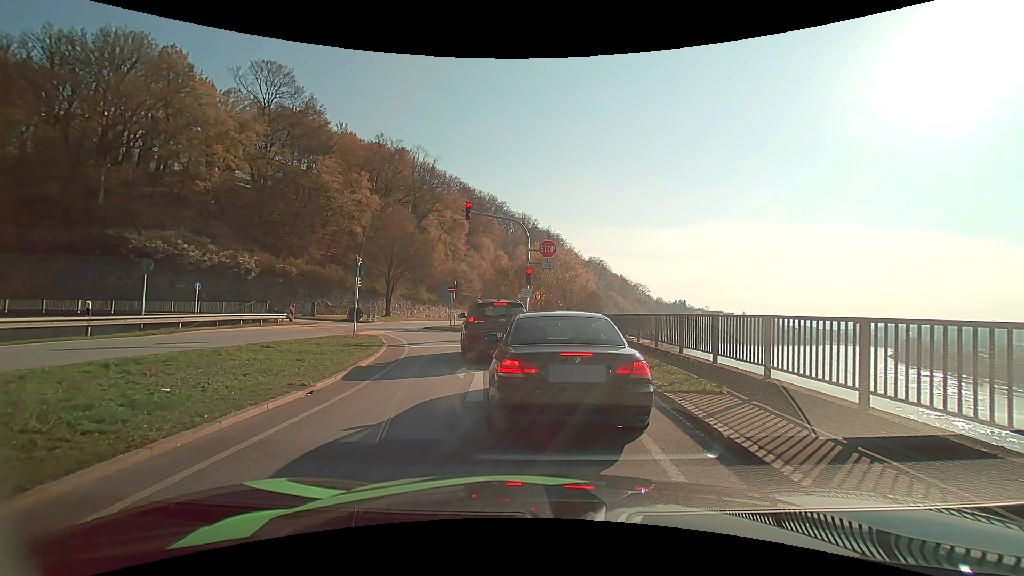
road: primary_link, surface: asphalt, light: Day
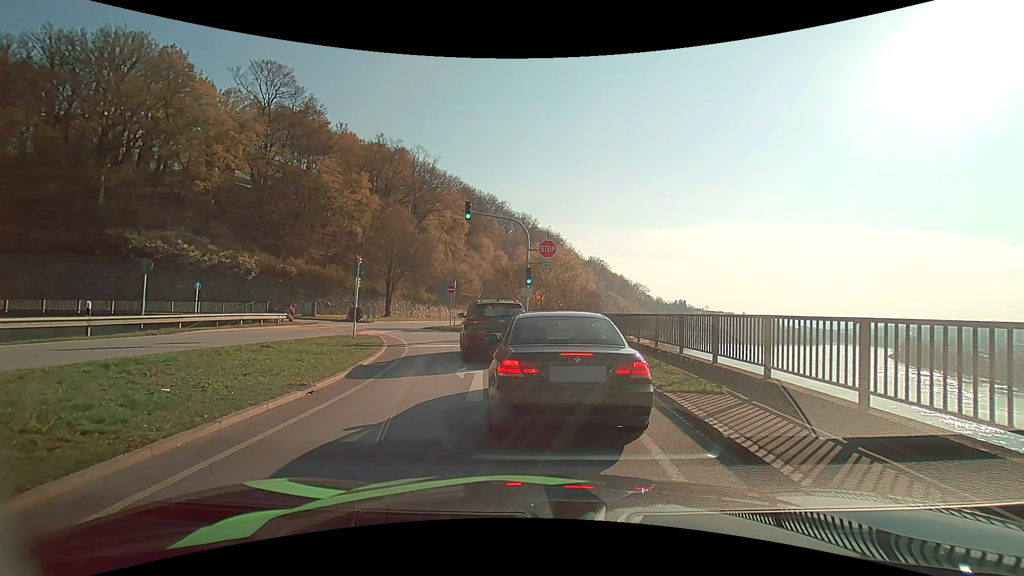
(0.0, 0.0) m; 0°
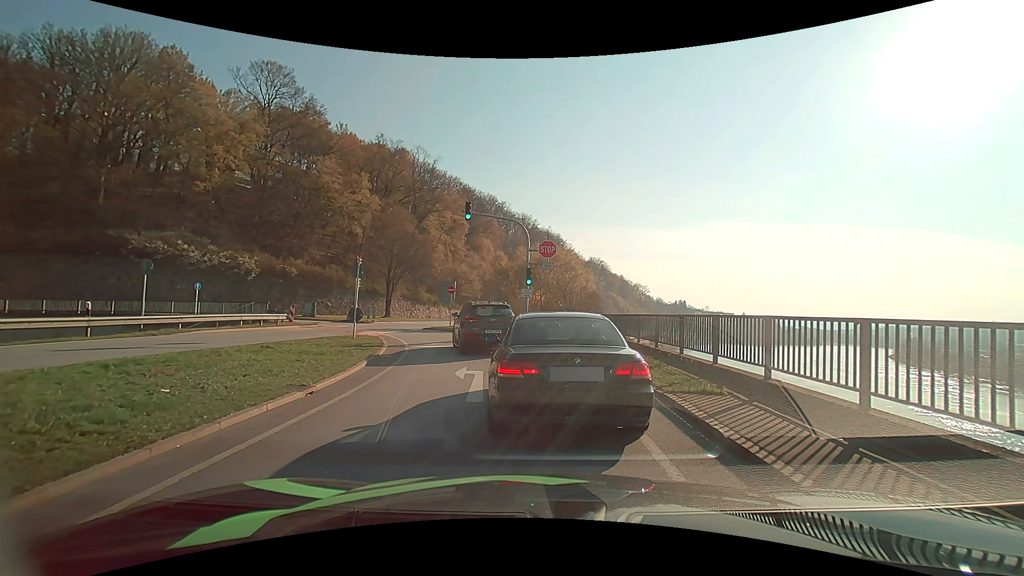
(0.0, 0.0) m; 0°
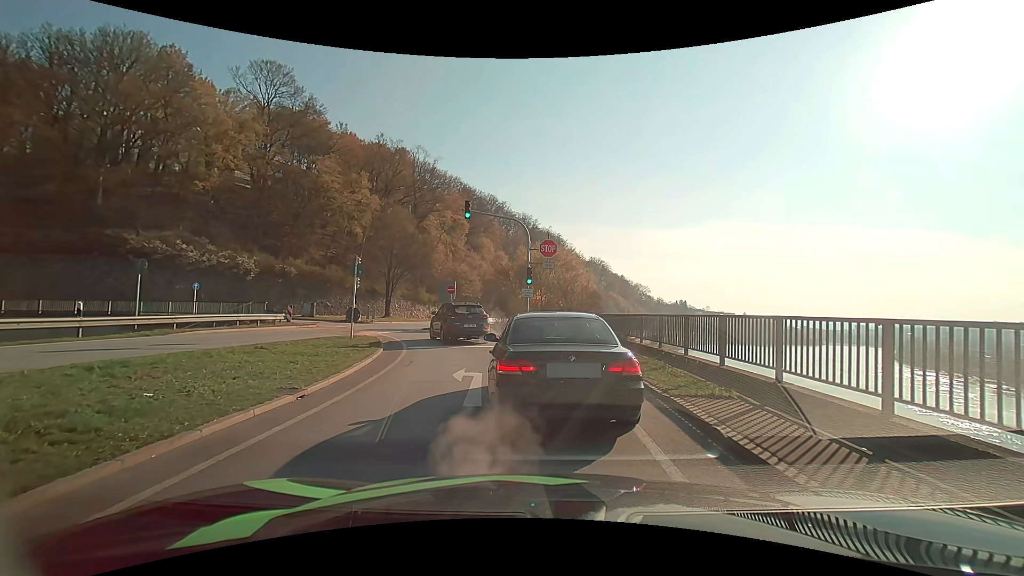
(0.0, +0.3) m; 0°
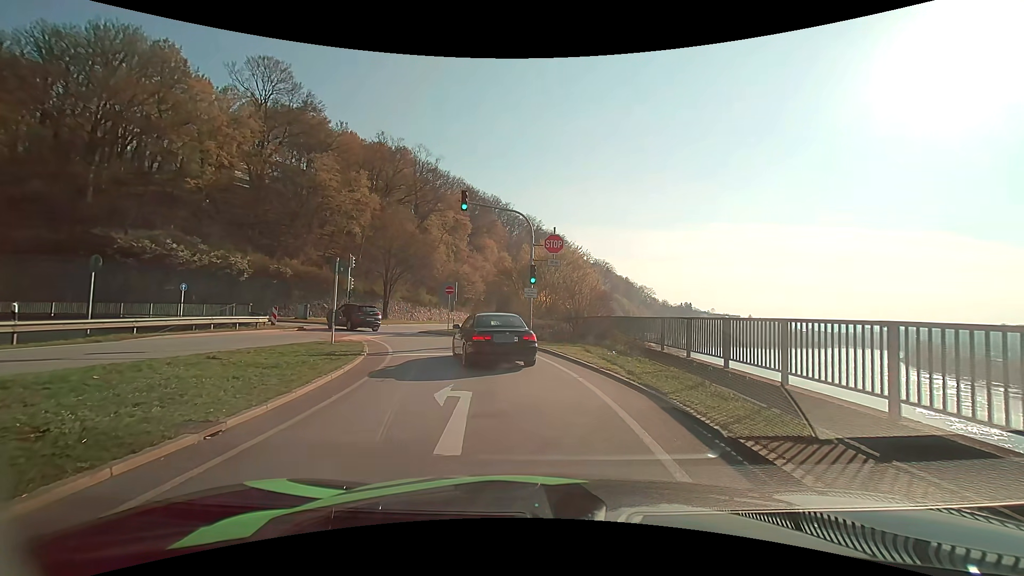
(-0.1, +2.5) m; -3°
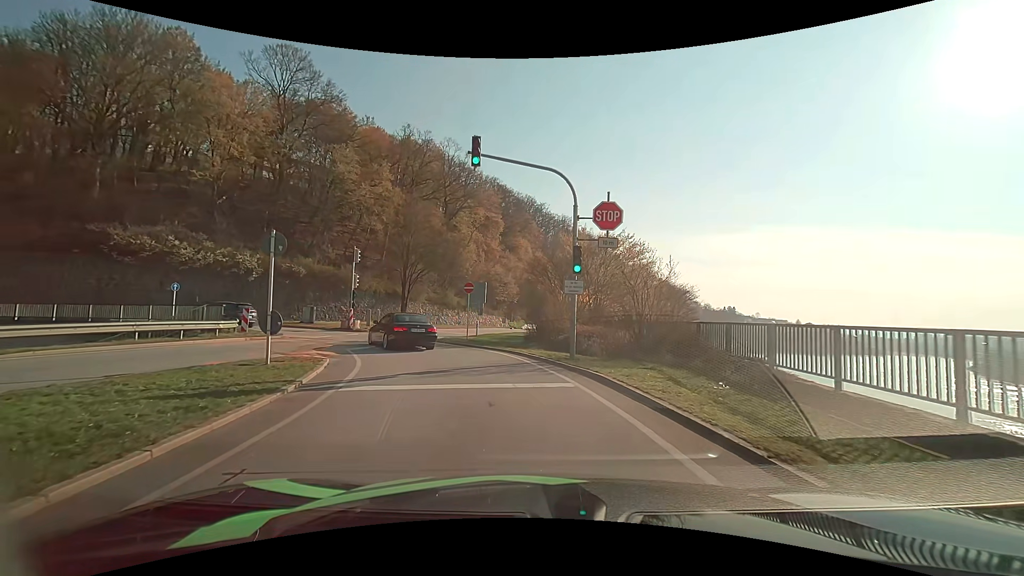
(-0.1, +7.3) m; -3°
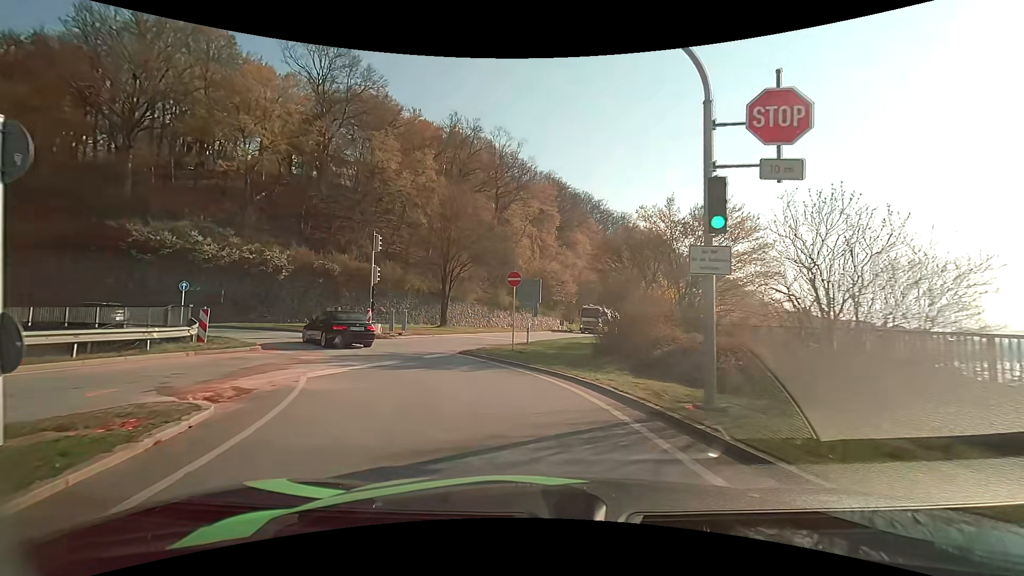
(-0.4, +7.6) m; -6°
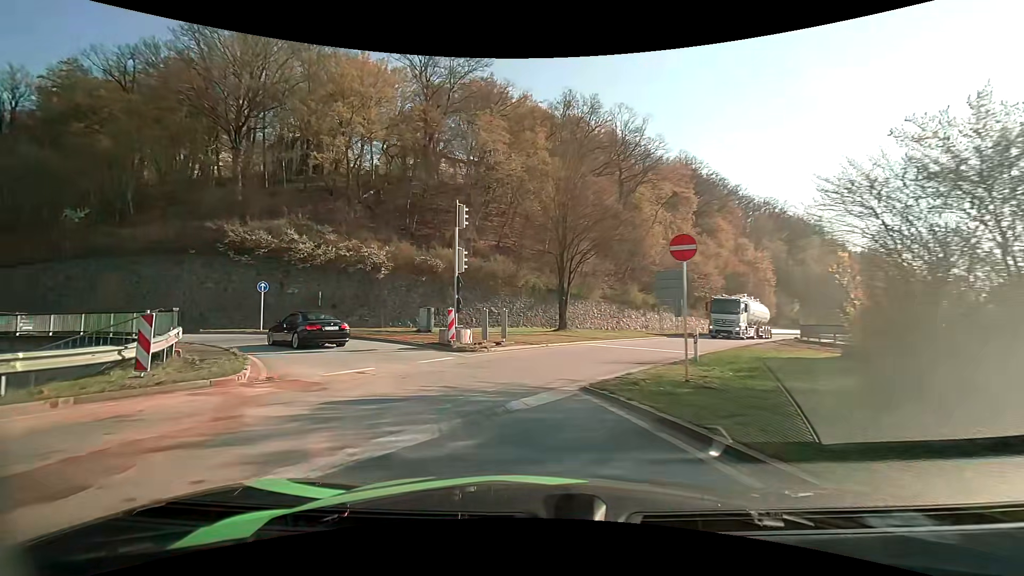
(-0.9, +8.7) m; -14°
(-2, +10) (-7, +18) (-15, +25) (-24, +28) (-34, +29) (-44, +28) (-54, +28) (-64, +28) (-74, +30) (-84, +32) m
